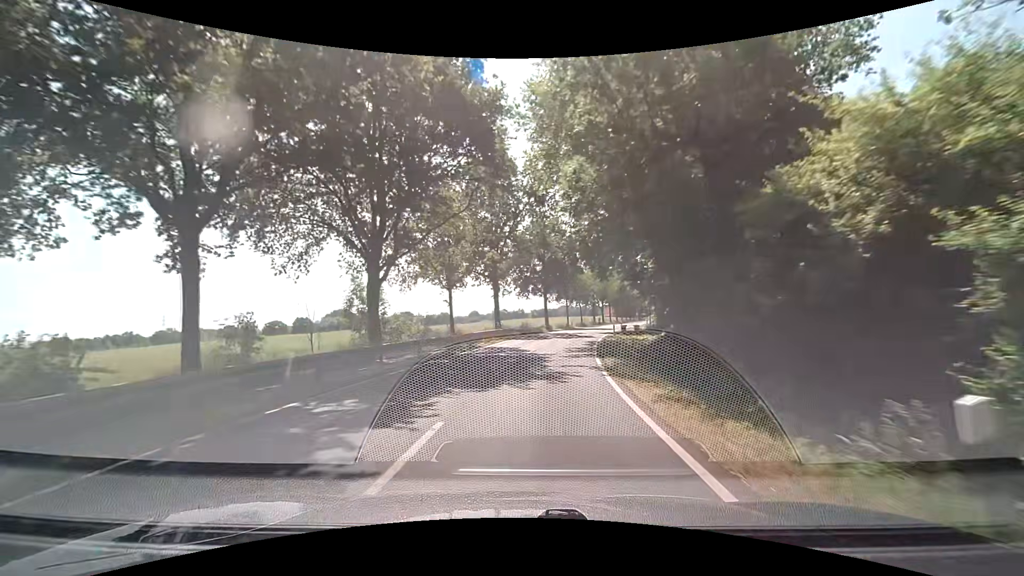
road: secondary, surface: asphalt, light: Day
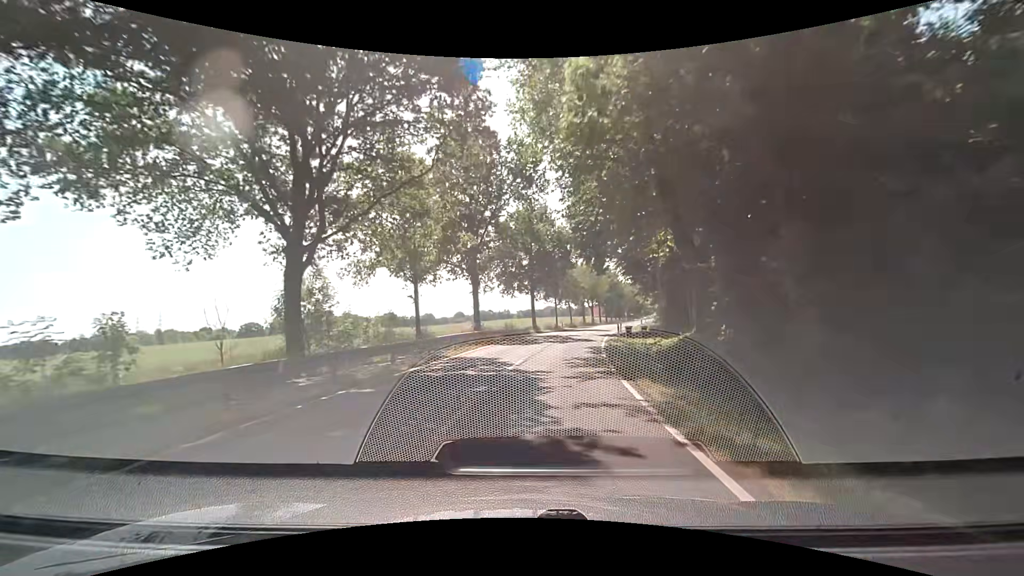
(+0.1, +7.6) m; +2°
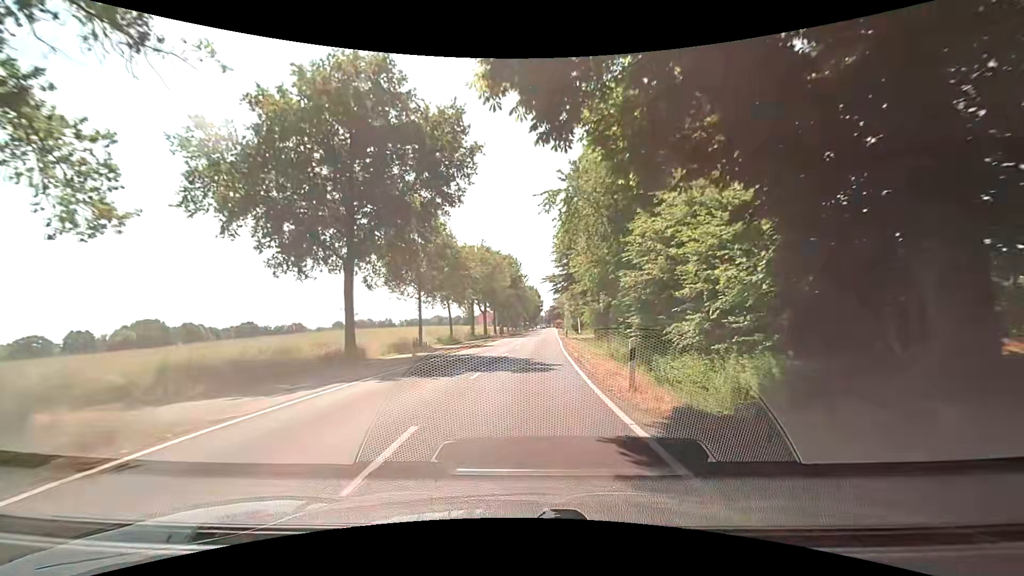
(+3.5, +37.2) m; +11°
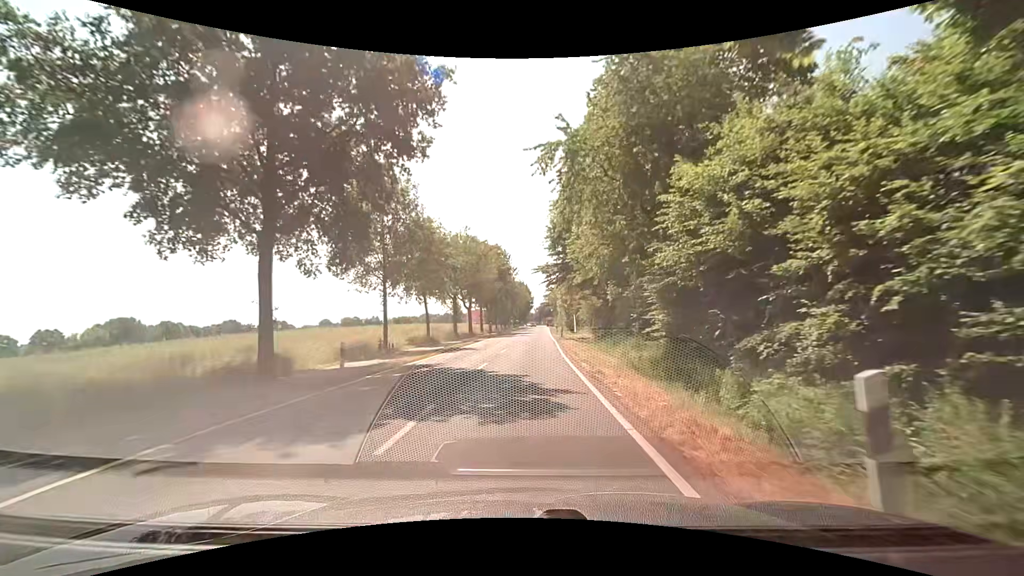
(+0.2, +7.4) m; +2°
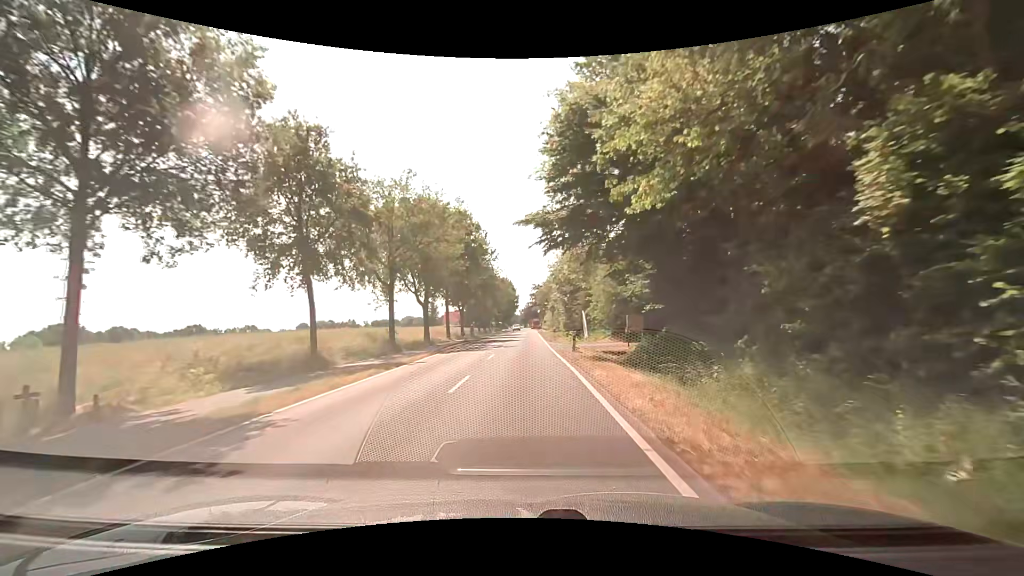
(+0.5, +22.4) m; +2°
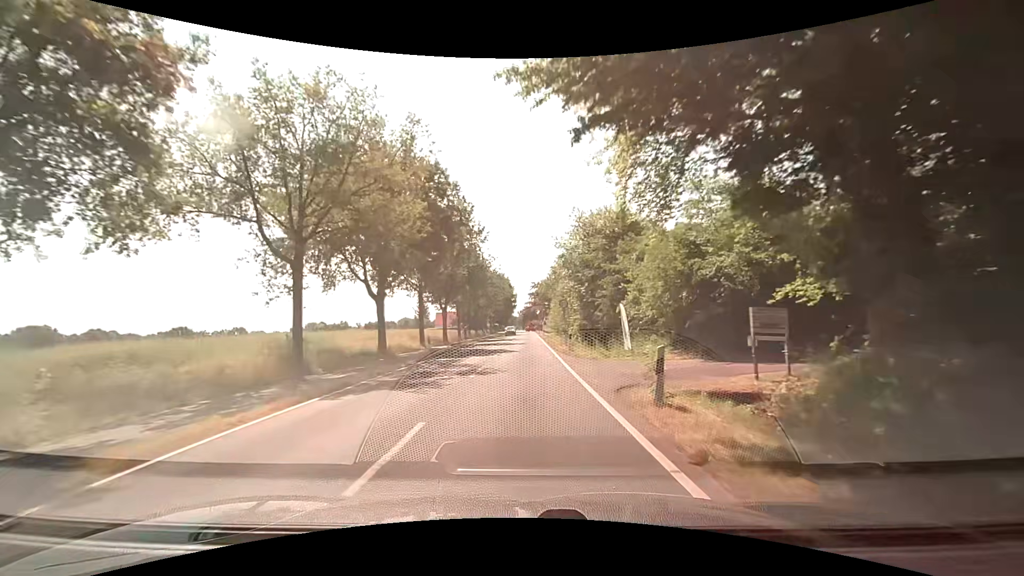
(0.0, +15.0) m; 0°
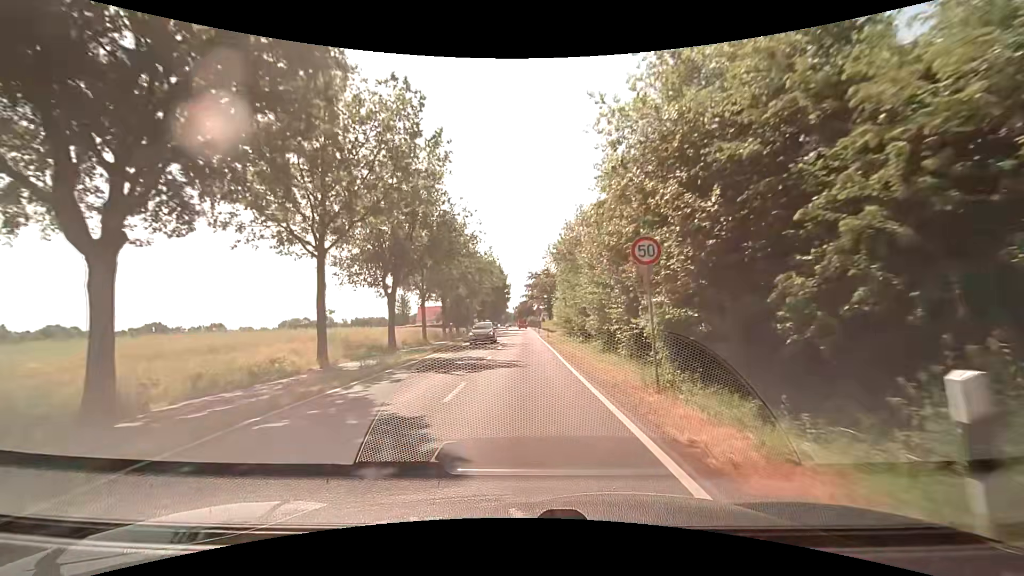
(-0.1, +22.5) m; 0°
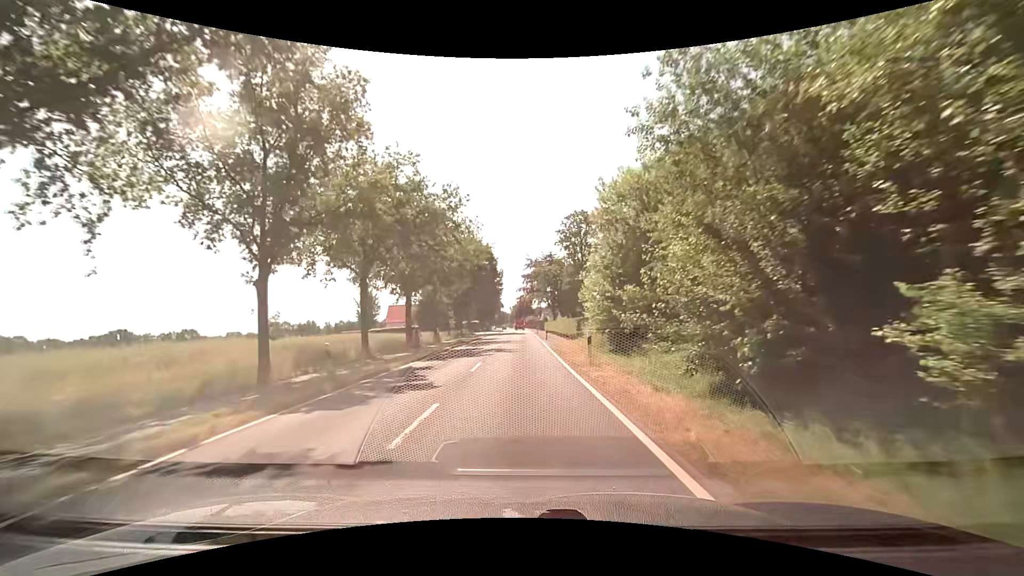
(0.0, +30.2) m; 0°
(0, +10) (0, +20) (0, +30) (0, +40) (0, +50) (0, +60) (0, +70) (0, +80) (-1, +90) (-1, +100) m
